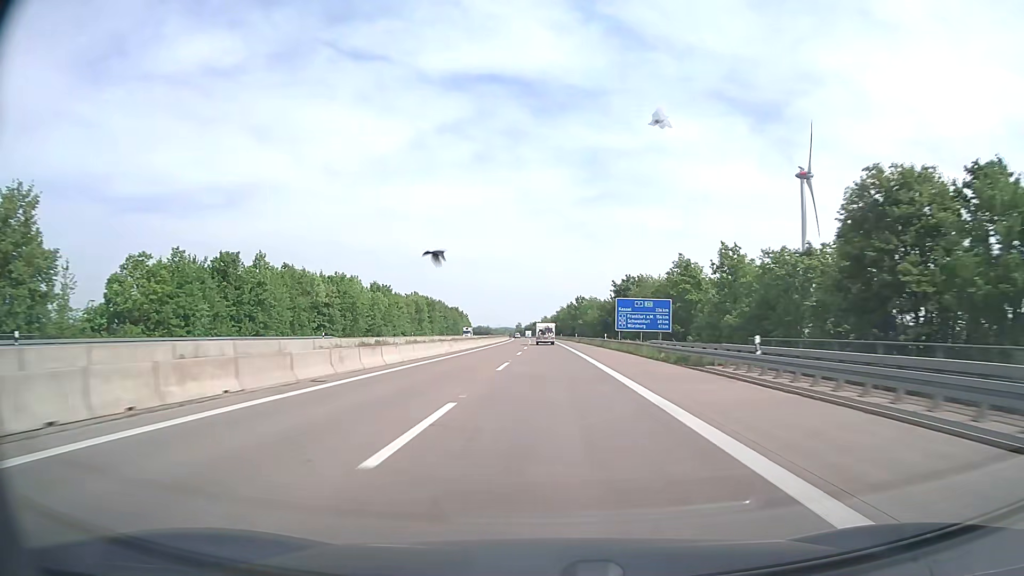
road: motorway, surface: asphalt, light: Day
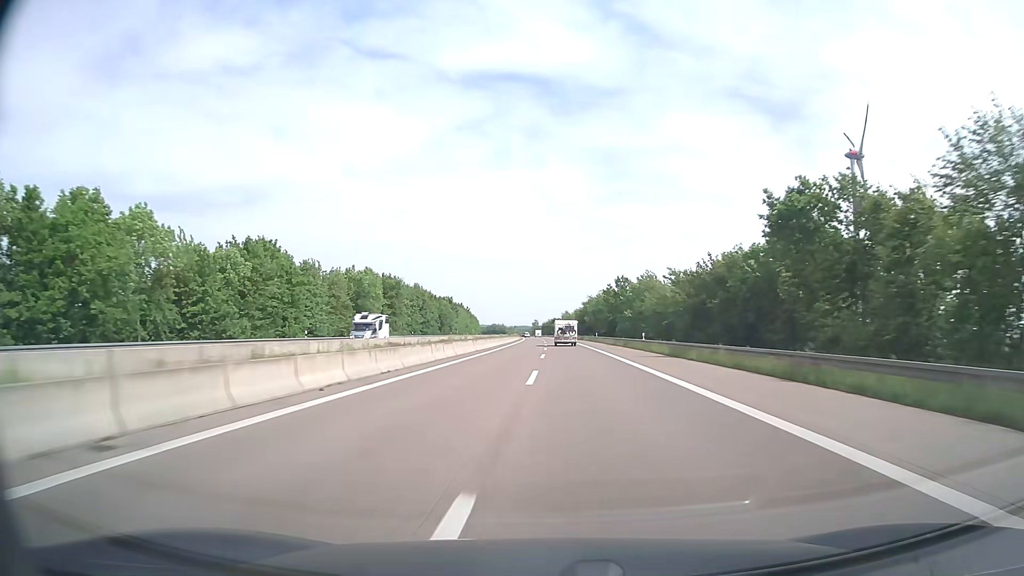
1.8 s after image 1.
(-1.0, +60.7) m; -2°
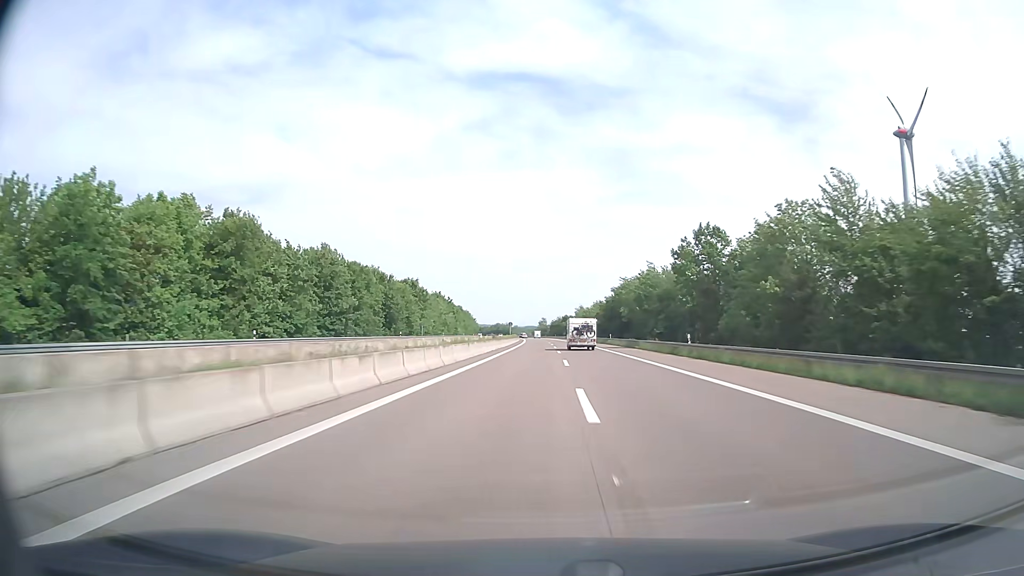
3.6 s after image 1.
(-0.4, +60.7) m; -1°
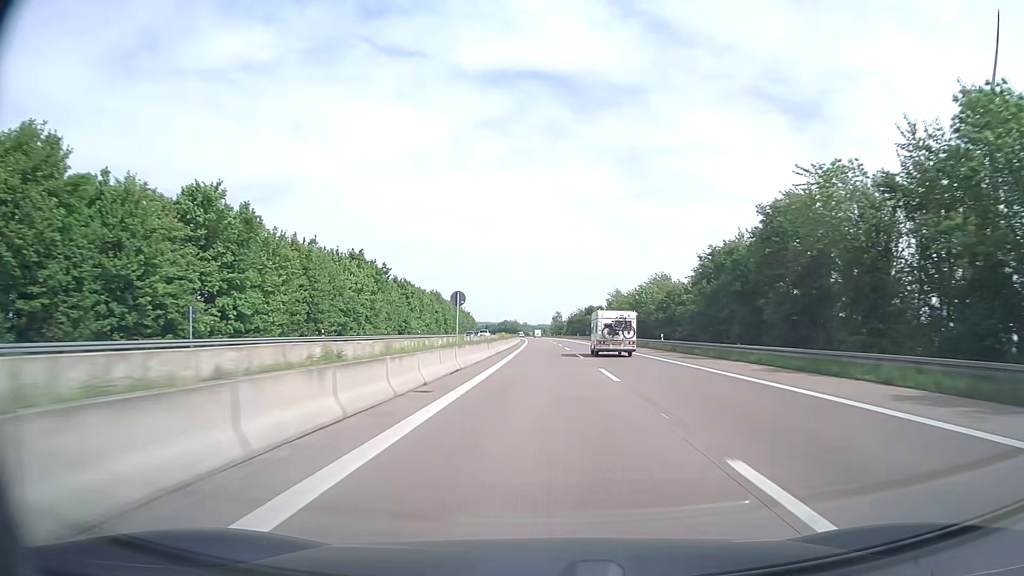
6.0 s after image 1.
(-0.8, +80.5) m; -1°
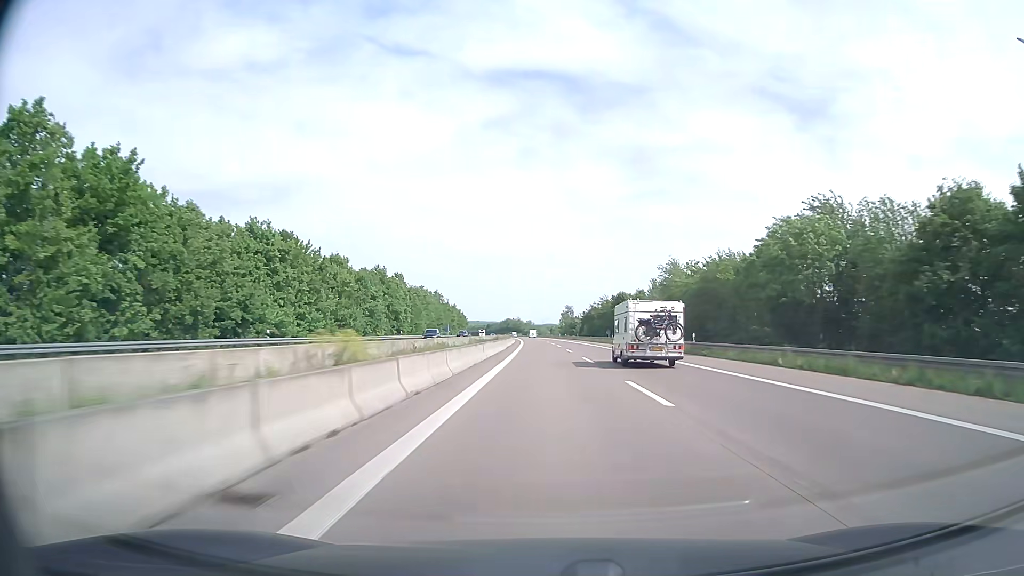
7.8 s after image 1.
(-0.3, +59.8) m; -1°
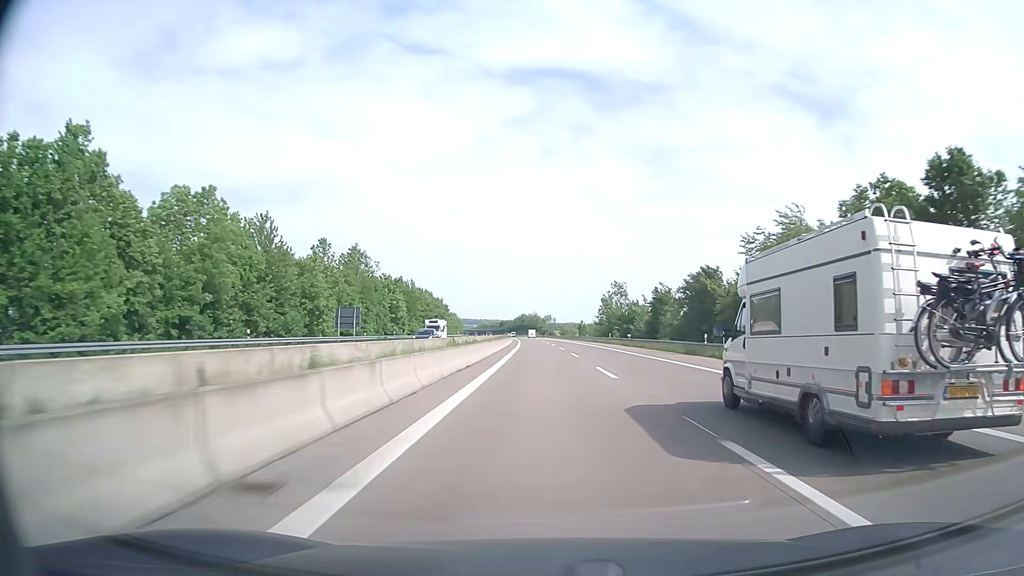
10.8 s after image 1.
(-1.3, +99.3) m; -2°
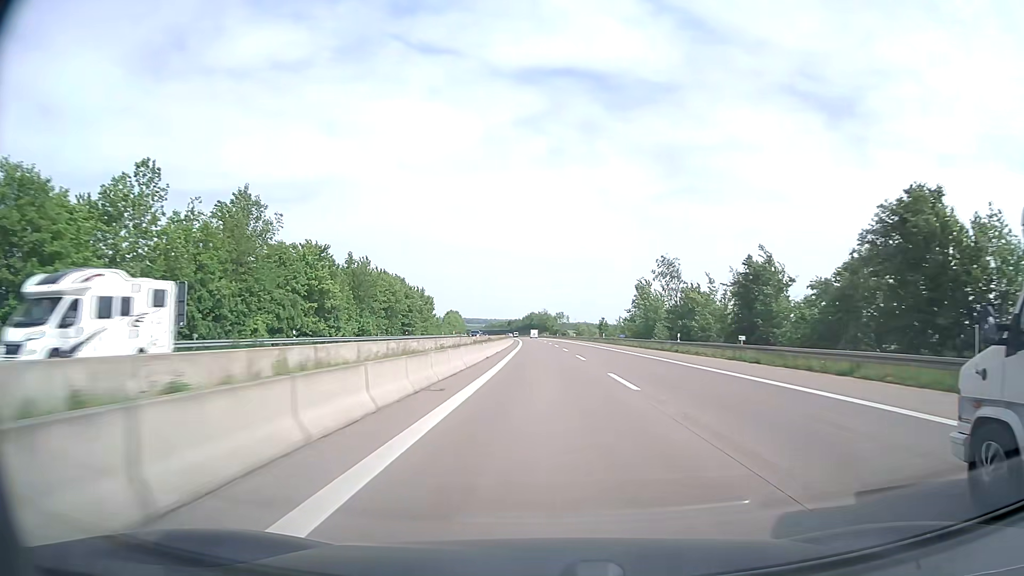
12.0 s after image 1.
(-0.3, +39.7) m; -1°
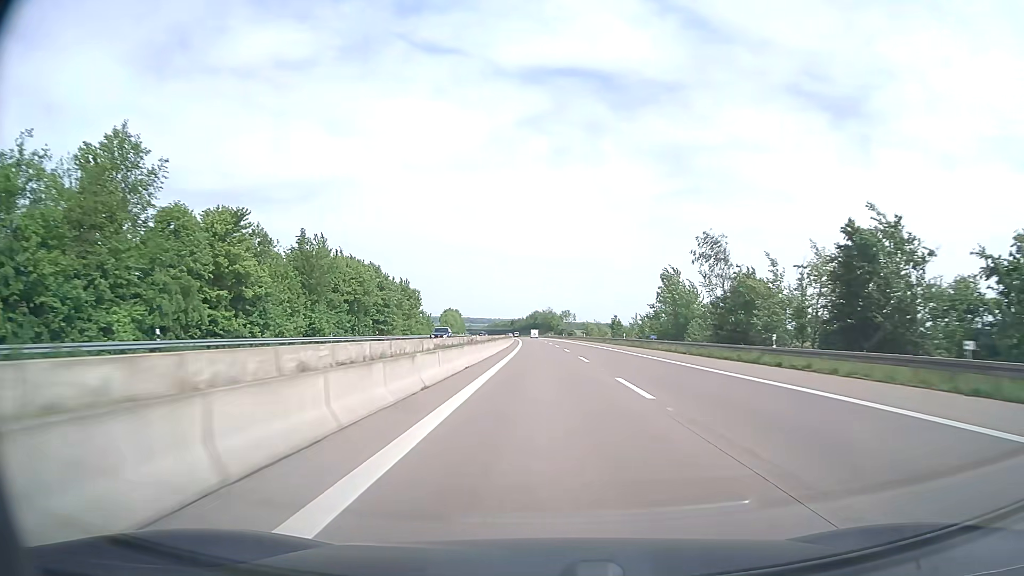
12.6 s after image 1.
(-0.1, +19.8) m; 0°
(0, +10) (0, +20) (0, +30) (0, +40) (0, +50) (-1, +60) (-1, +70) (-1, +80) (-1, +90) (-2, +100) m
